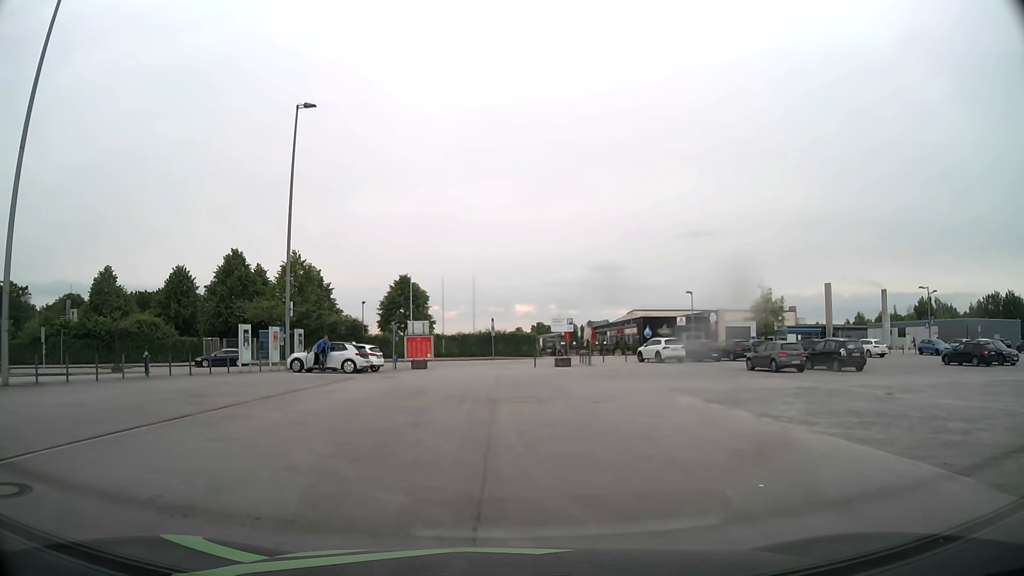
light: Day
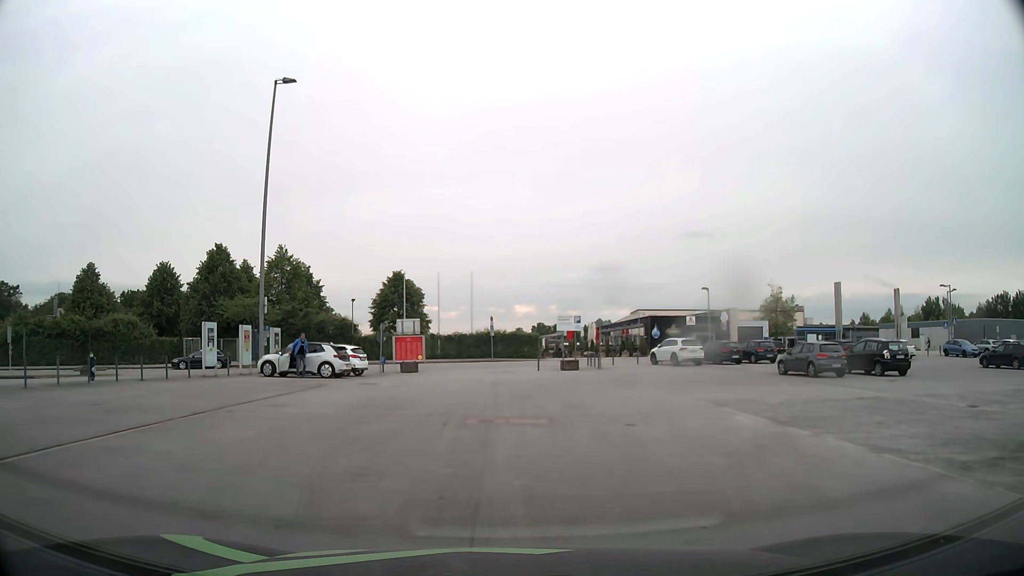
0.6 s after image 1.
(0.0, +4.3) m; 0°
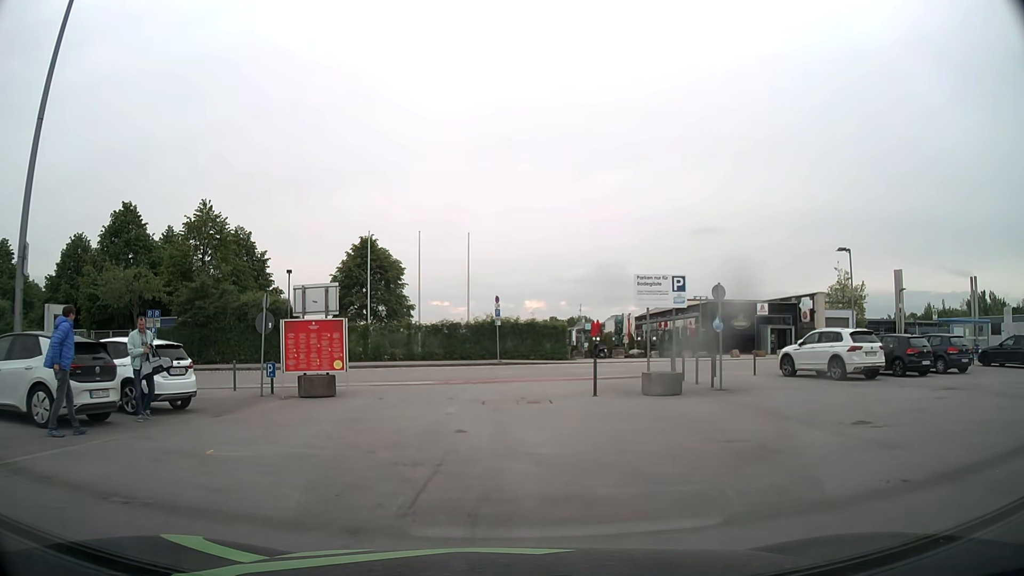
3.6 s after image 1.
(-0.1, +19.6) m; -1°
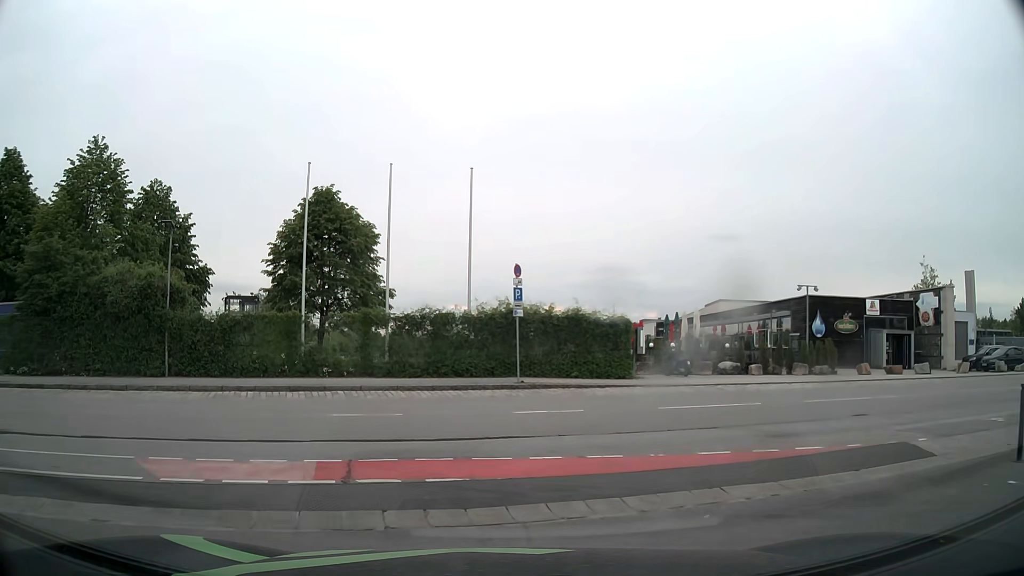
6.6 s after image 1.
(-0.2, +16.4) m; -1°
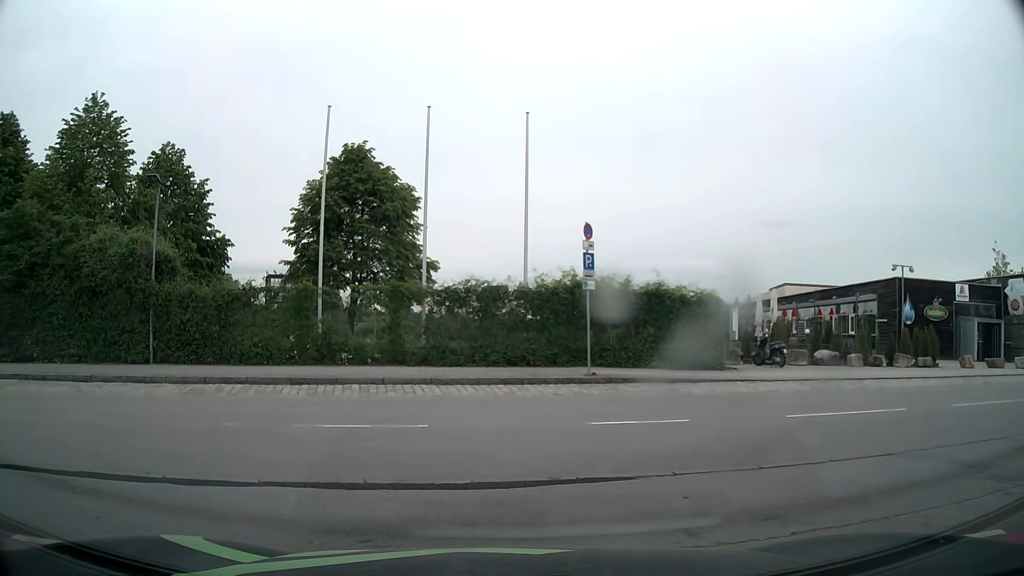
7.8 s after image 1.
(-0.2, +4.4) m; -4°
